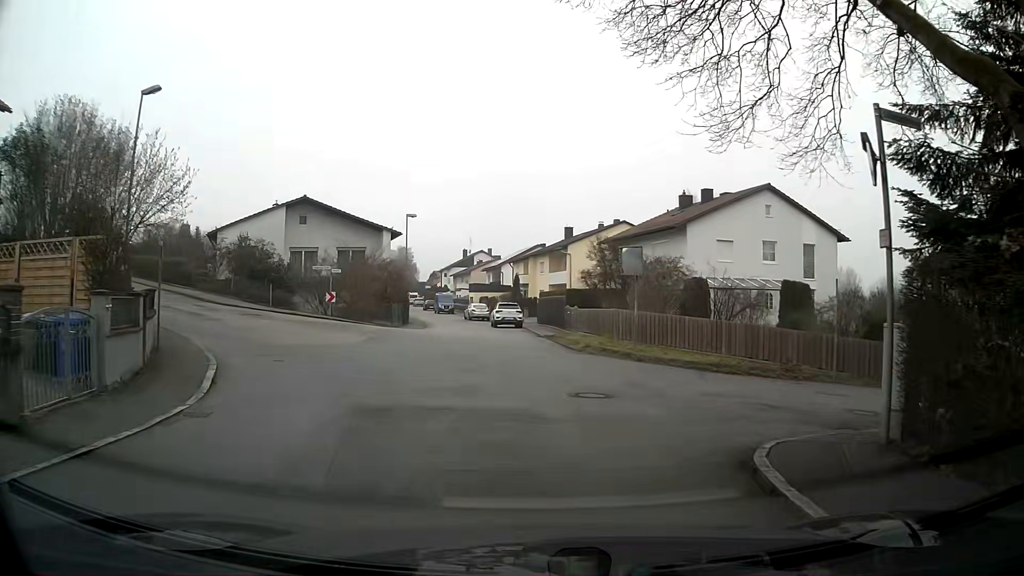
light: Day
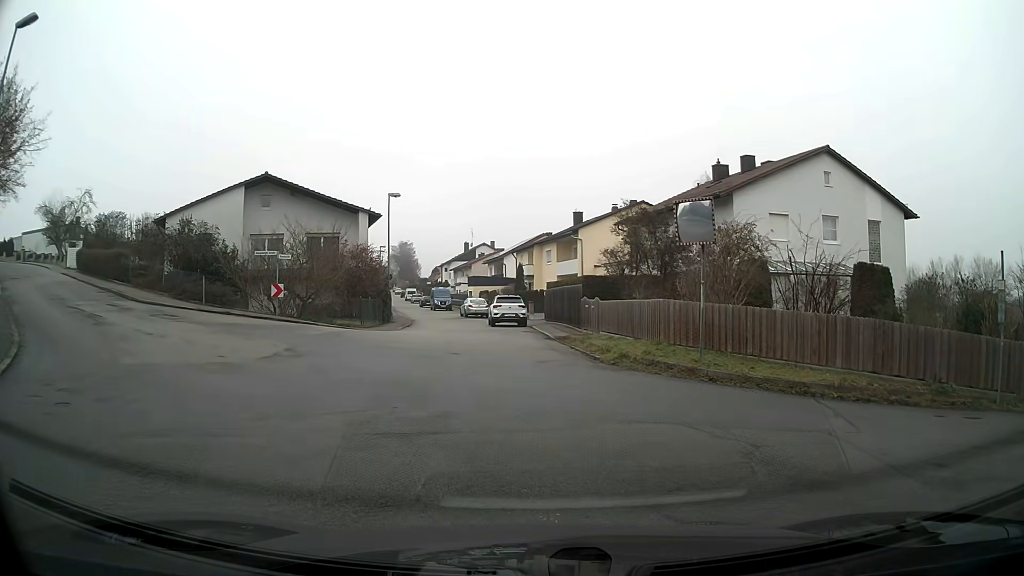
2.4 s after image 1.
(-0.1, +7.7) m; -1°
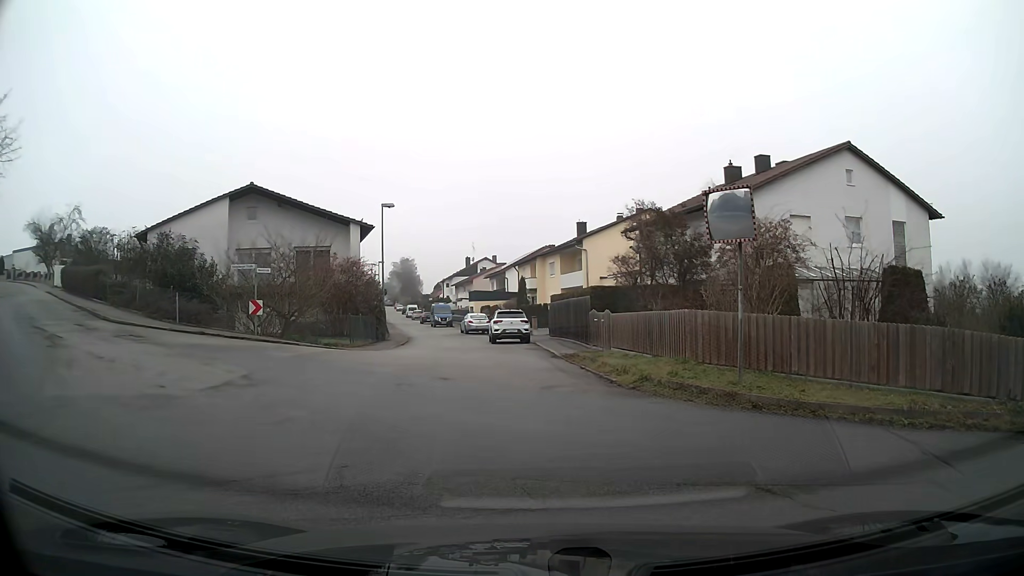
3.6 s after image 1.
(0.0, +2.5) m; +1°
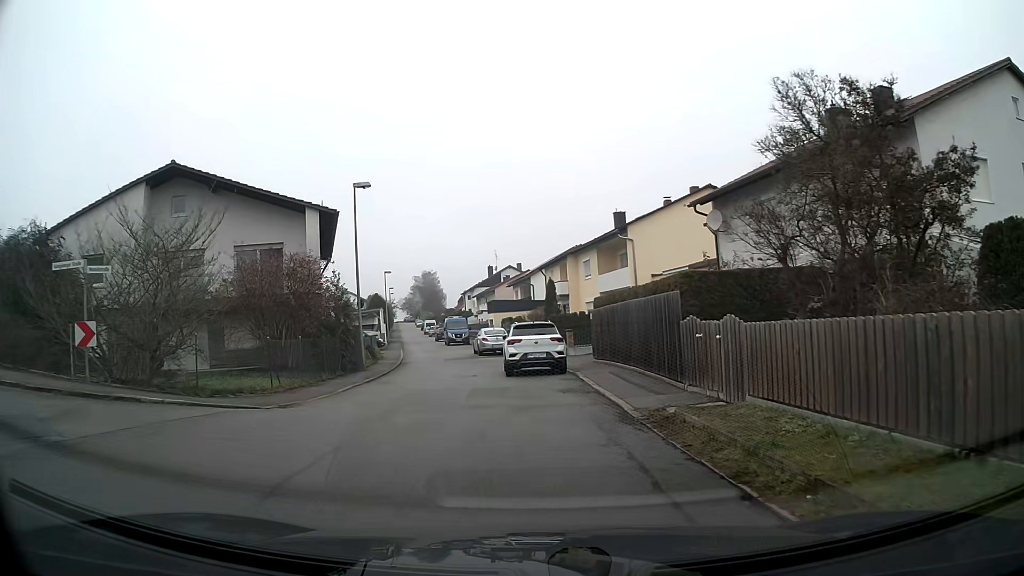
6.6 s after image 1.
(-0.4, +11.6) m; -4°
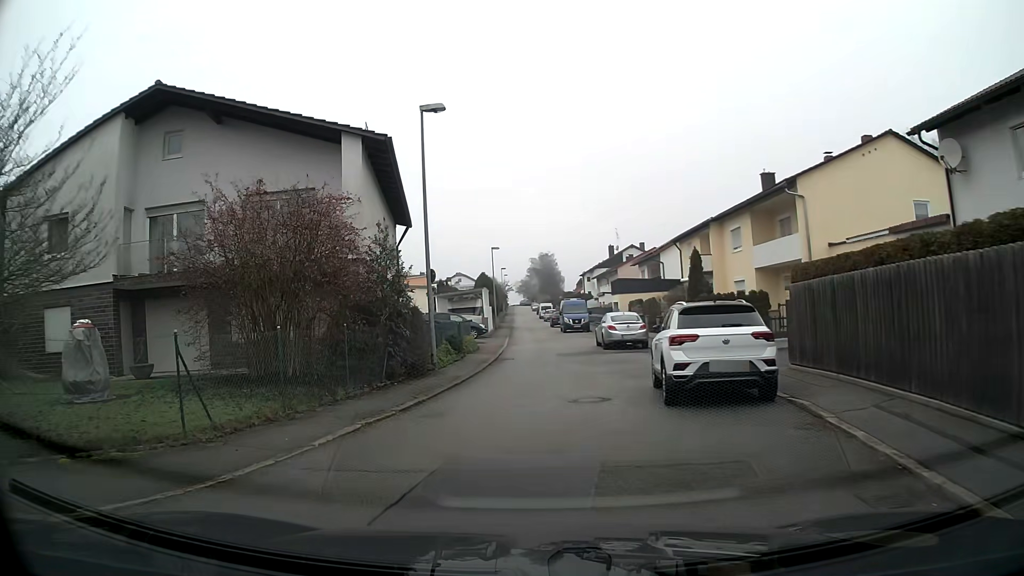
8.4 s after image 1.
(-0.8, +9.4) m; -10°
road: residential
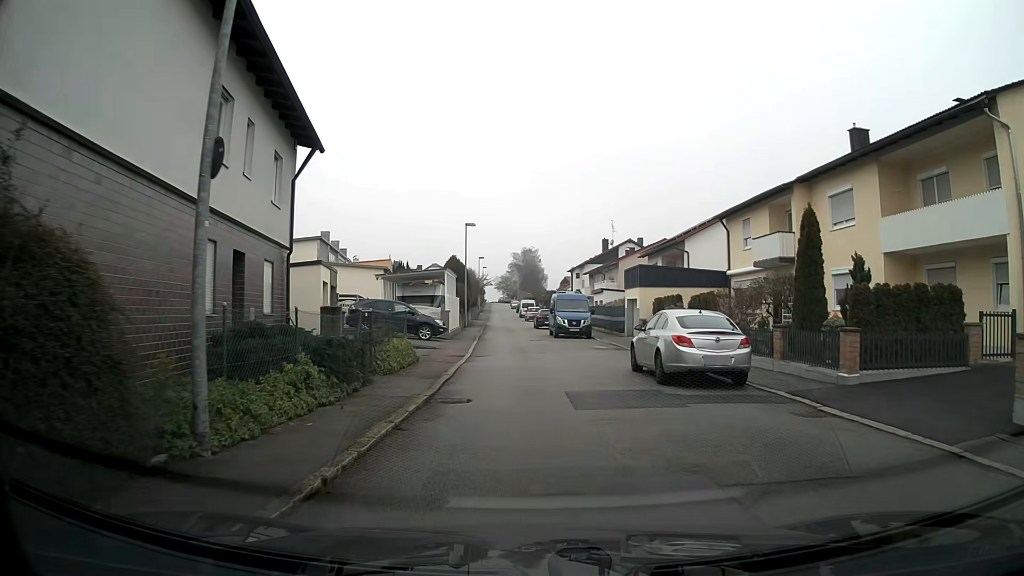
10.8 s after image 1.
(+0.2, +14.1) m; +3°
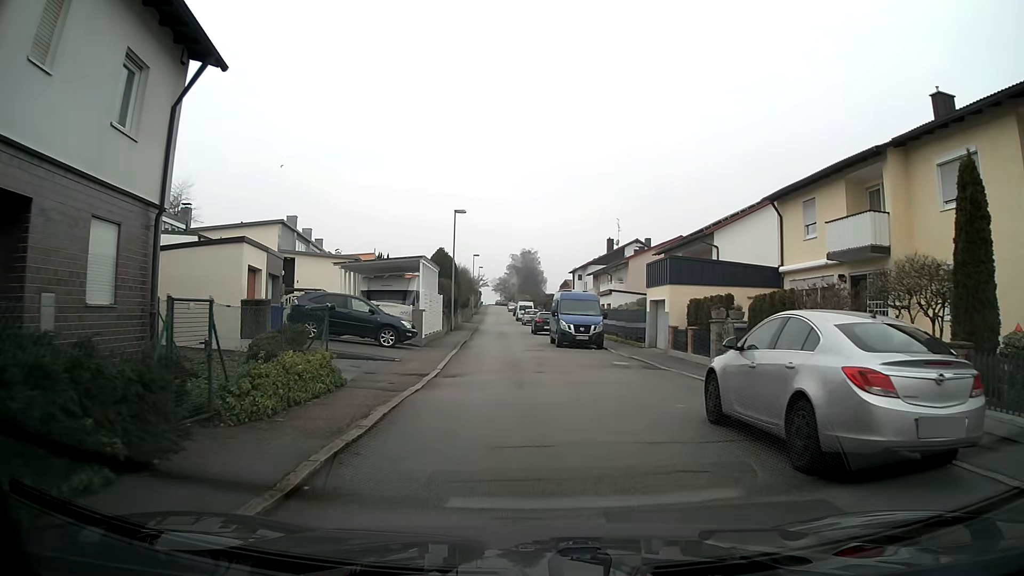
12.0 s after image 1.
(0.0, +7.4) m; -1°
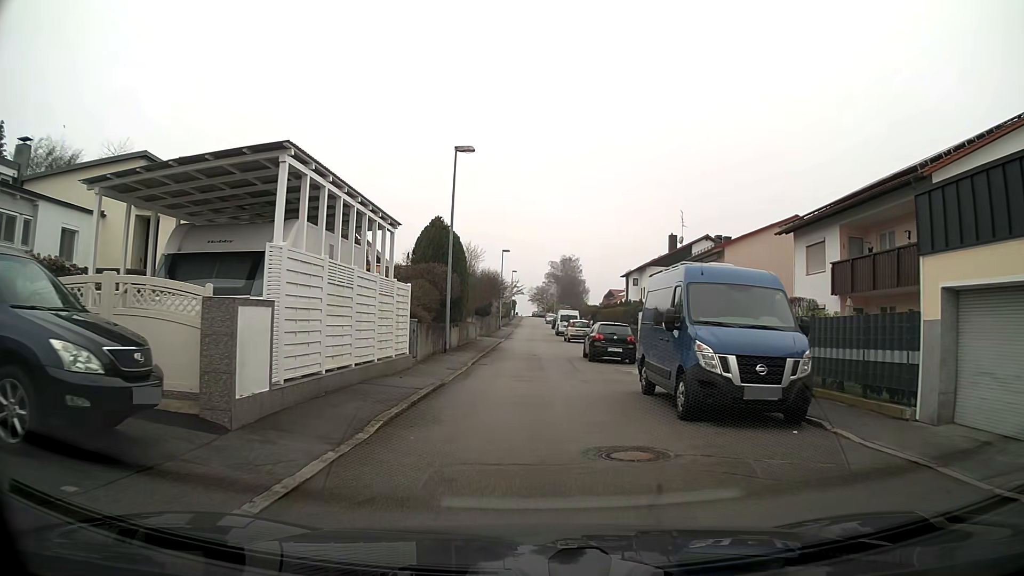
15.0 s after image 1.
(-0.4, +19.0) m; -3°
